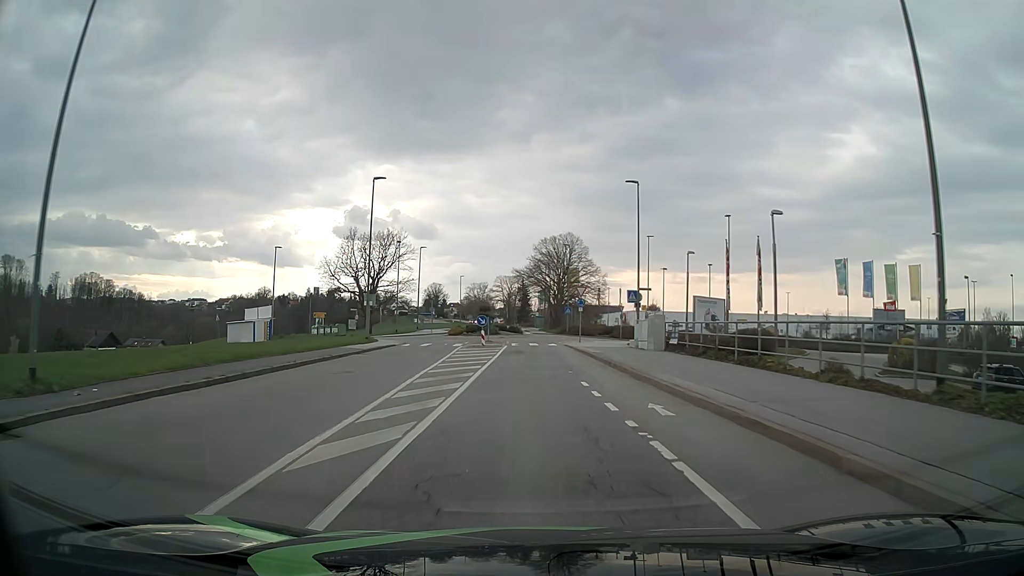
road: tertiary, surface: asphalt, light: Day
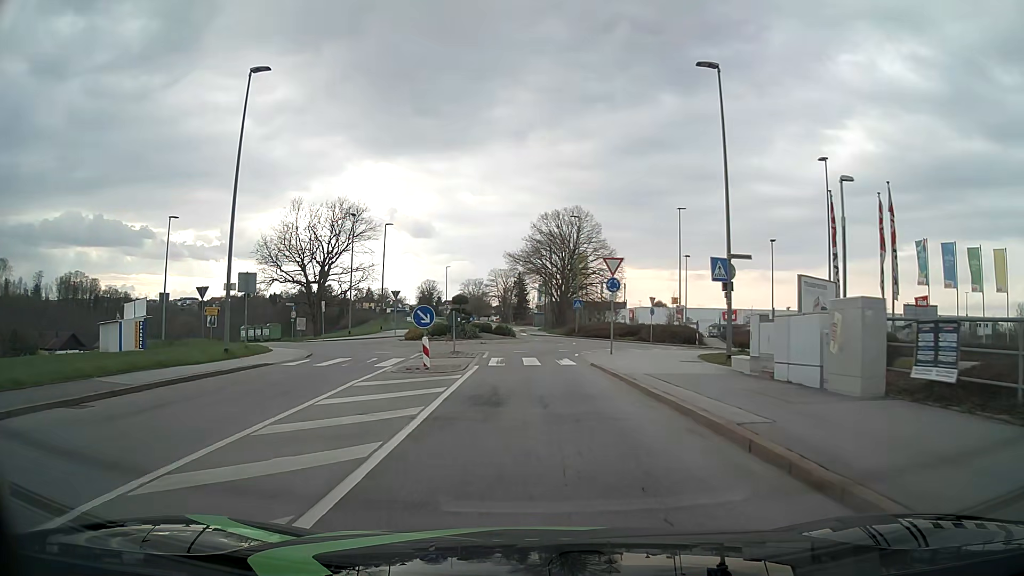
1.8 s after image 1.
(0.0, +18.8) m; 0°
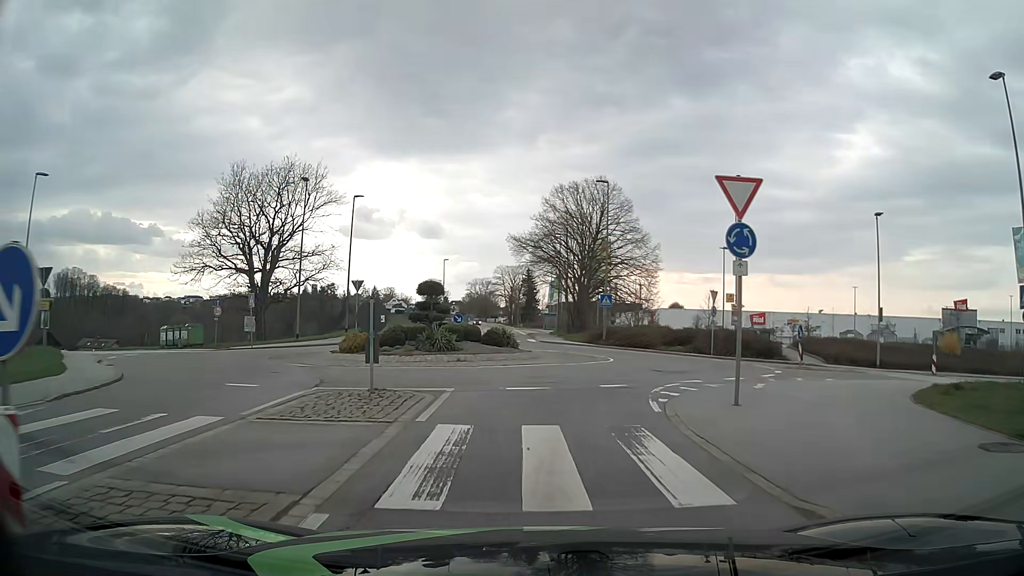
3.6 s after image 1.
(0.0, +15.1) m; 0°
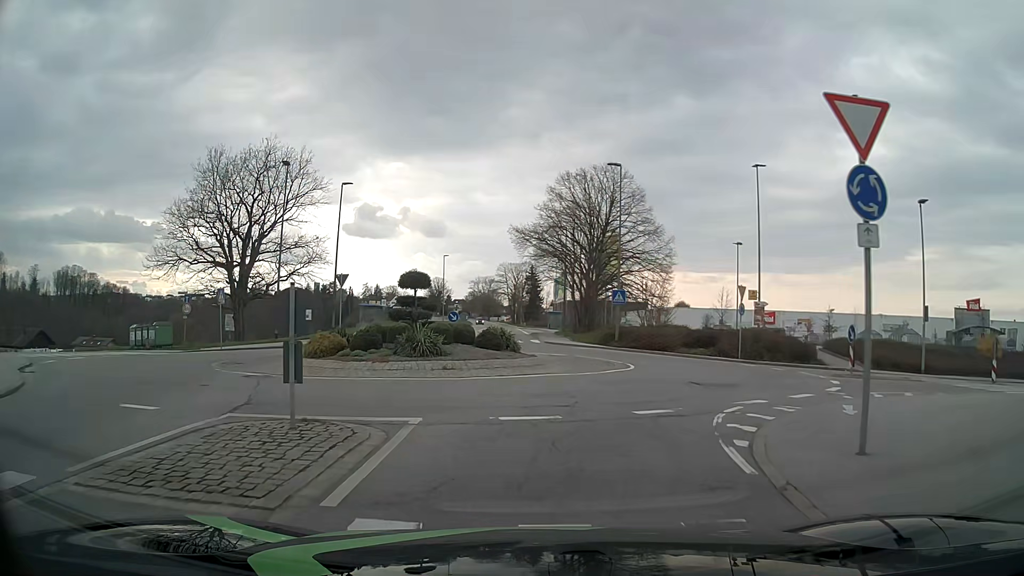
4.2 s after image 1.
(0.0, +4.3) m; -1°
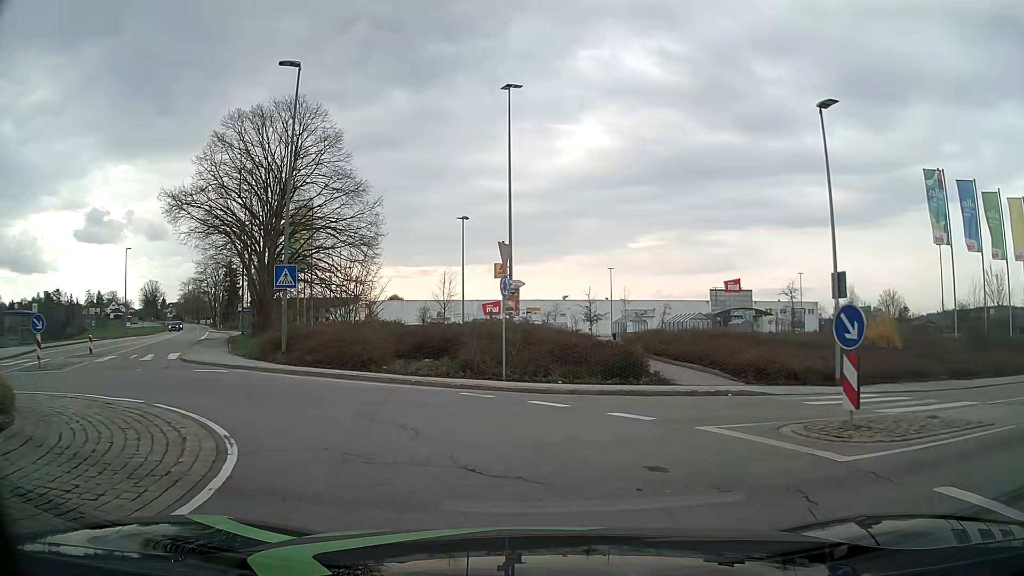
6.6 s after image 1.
(+2.7, +14.7) m; +25°
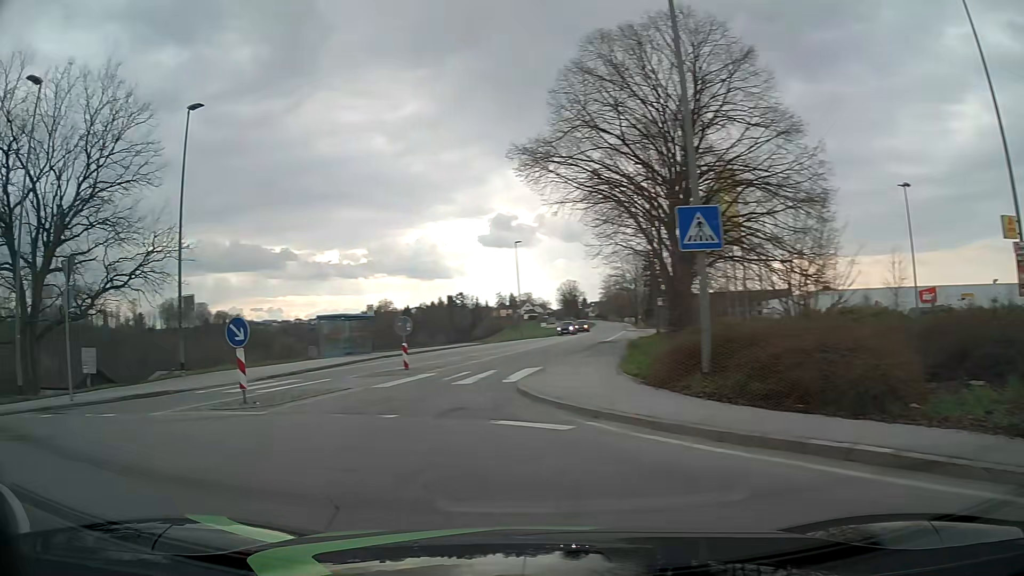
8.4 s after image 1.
(-2.6, +10.2) m; -38°
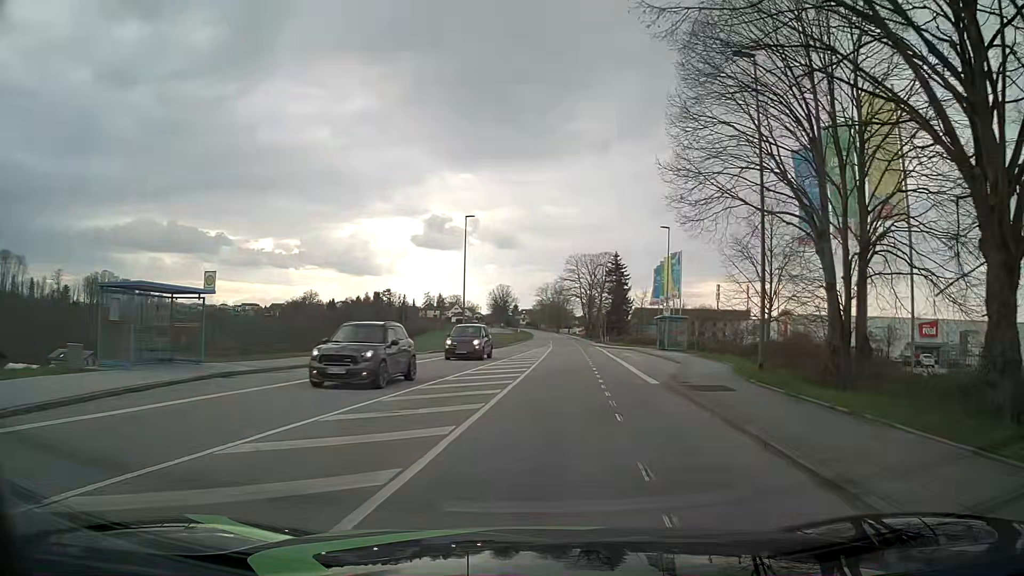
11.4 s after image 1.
(-1.7, +19.9) m; +7°
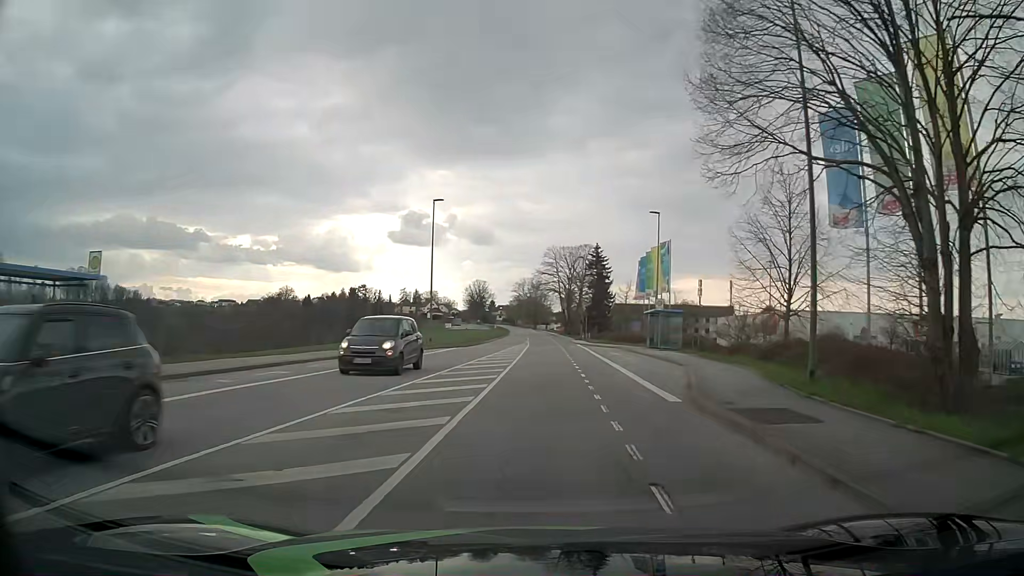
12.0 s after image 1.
(+0.1, +5.5) m; +1°
